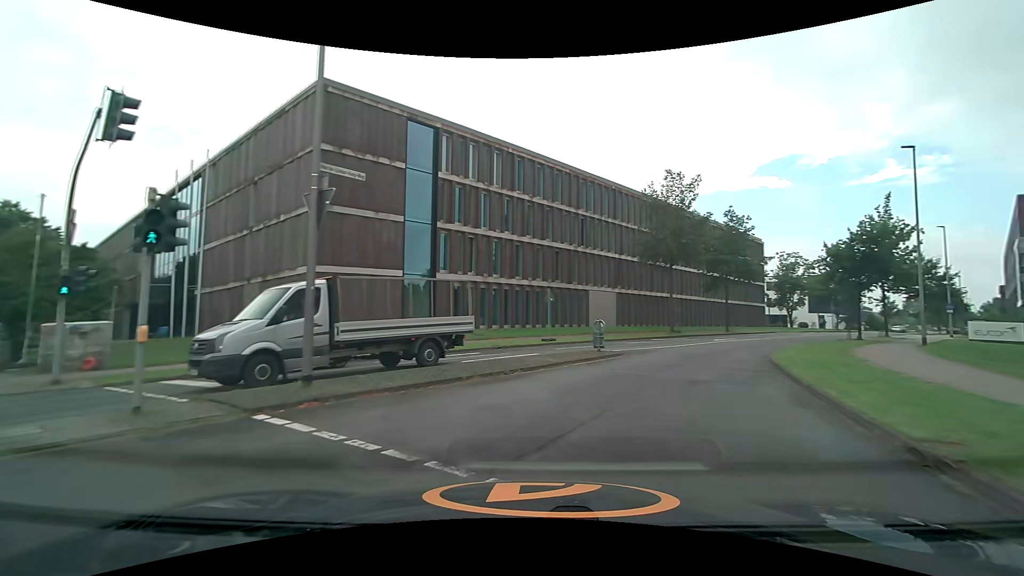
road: unclassified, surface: asphalt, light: Day
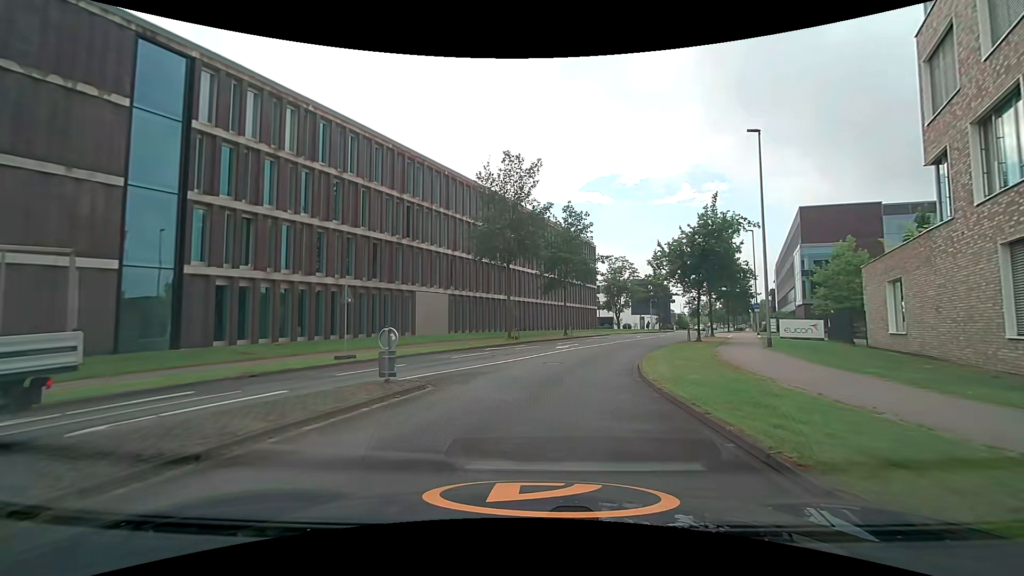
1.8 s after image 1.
(+1.4, +7.1) m; +18°
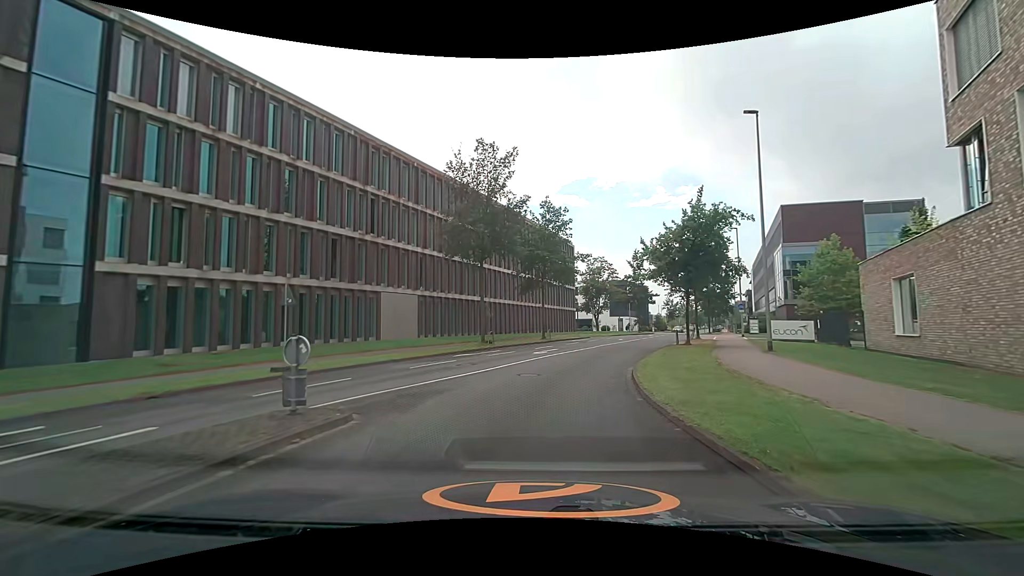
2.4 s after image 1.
(+0.1, +2.8) m; +3°
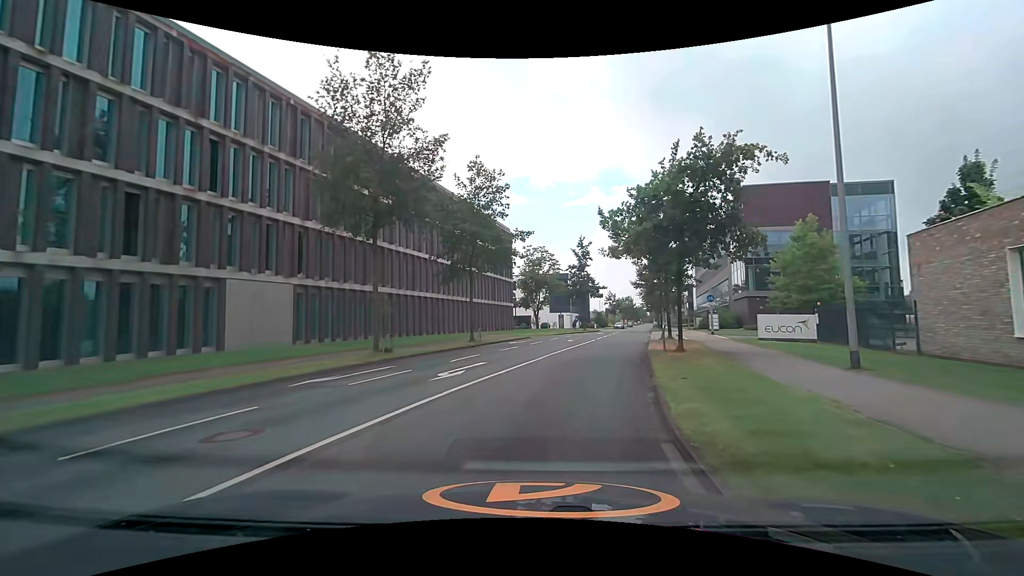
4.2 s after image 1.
(+0.6, +10.1) m; +9°
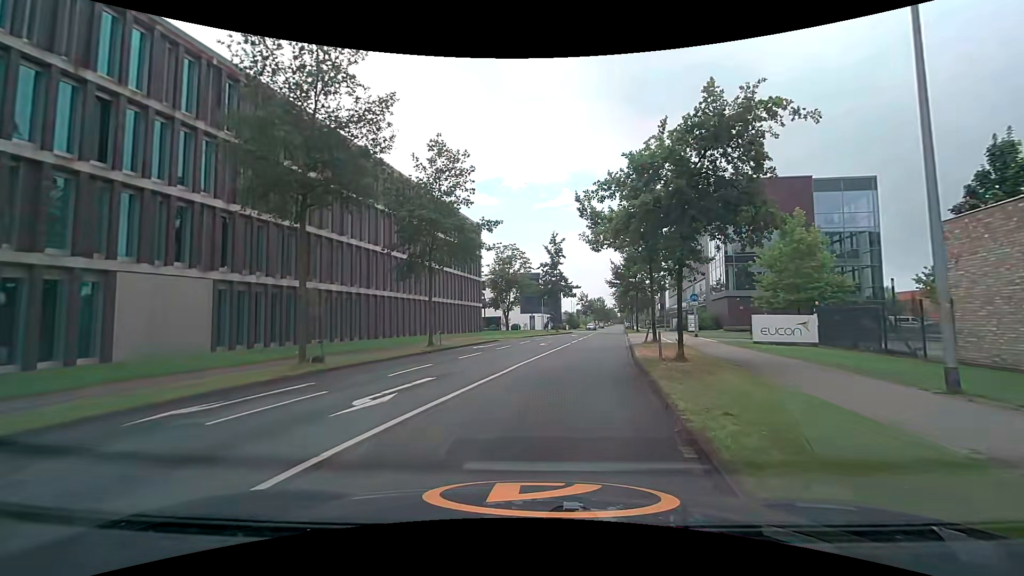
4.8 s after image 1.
(-0.1, +3.9) m; +2°
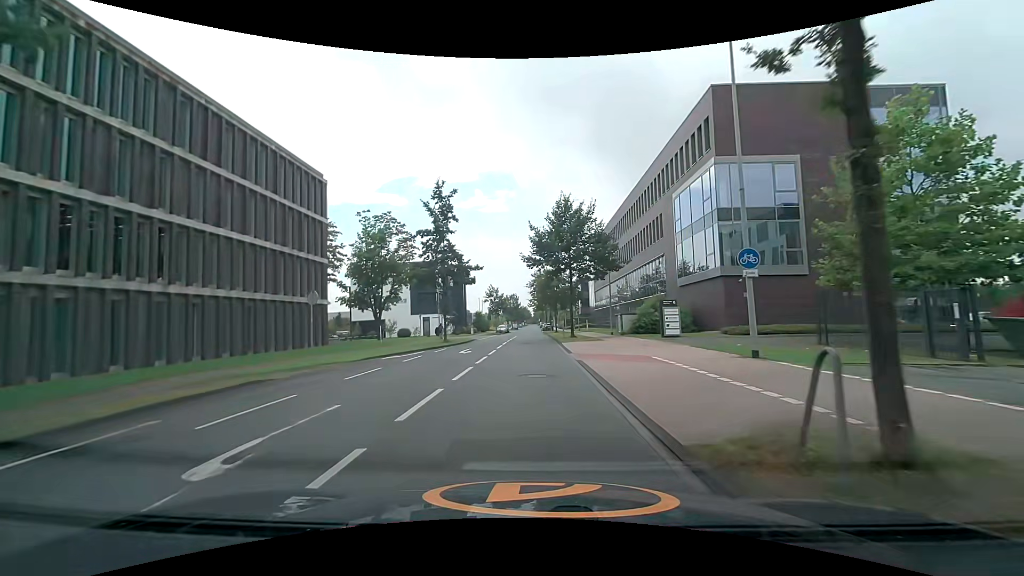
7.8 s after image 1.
(+2.1, +23.2) m; +7°
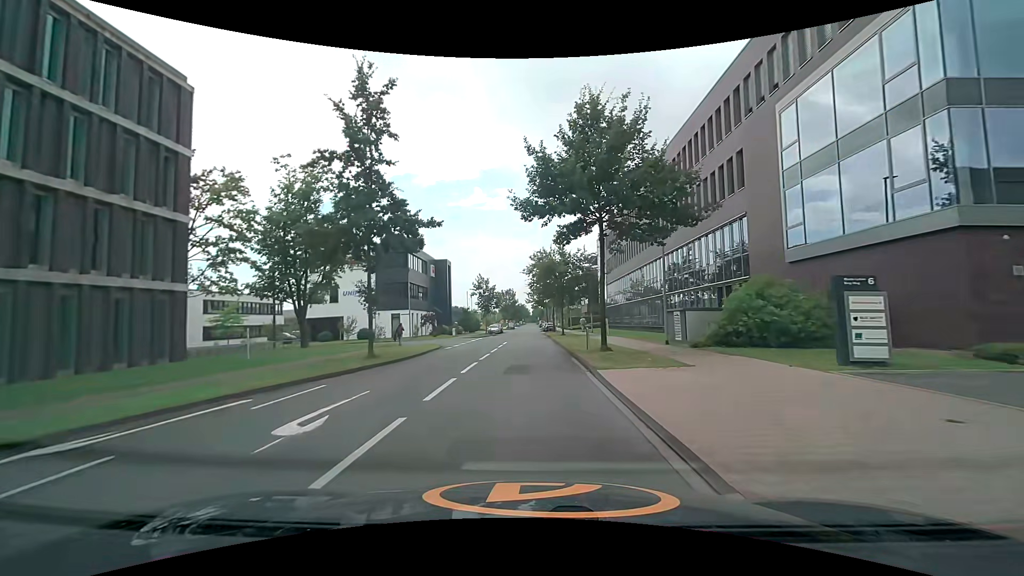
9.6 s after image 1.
(+0.2, +16.7) m; +1°
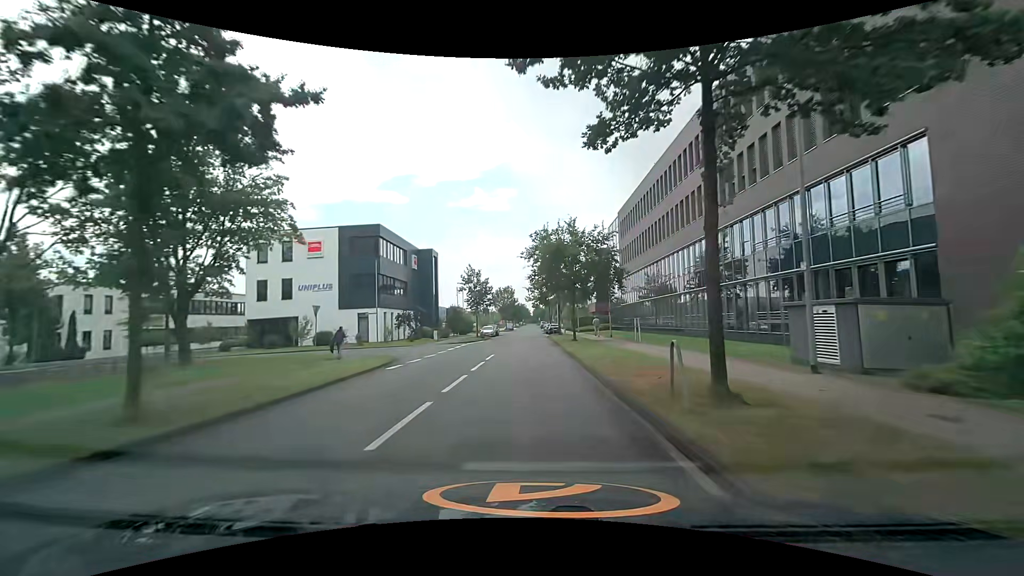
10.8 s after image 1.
(0.0, +12.0) m; 0°
(0, +10) (0, +20) (0, +30) (0, +40) (0, +50) (0, +60) (0, +70) (0, +80) (0, +90) (0, +100) m
